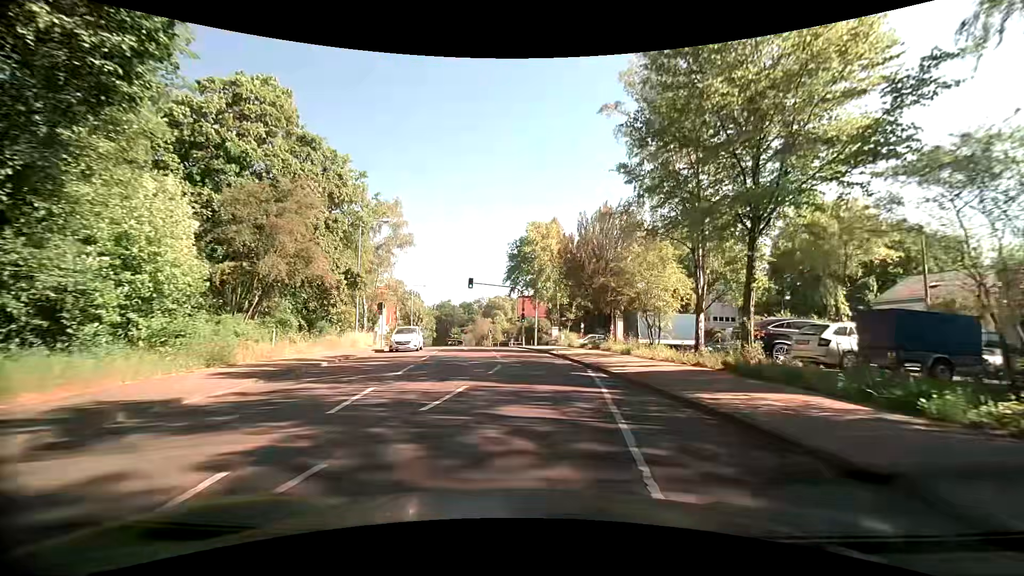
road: tertiary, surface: asphalt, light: Day
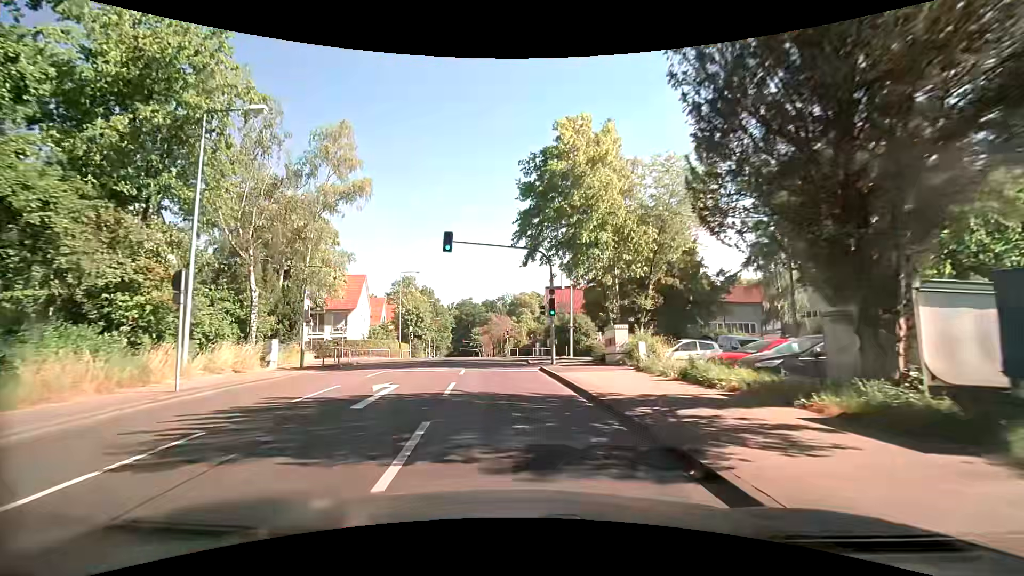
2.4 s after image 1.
(-0.6, +22.3) m; -5°
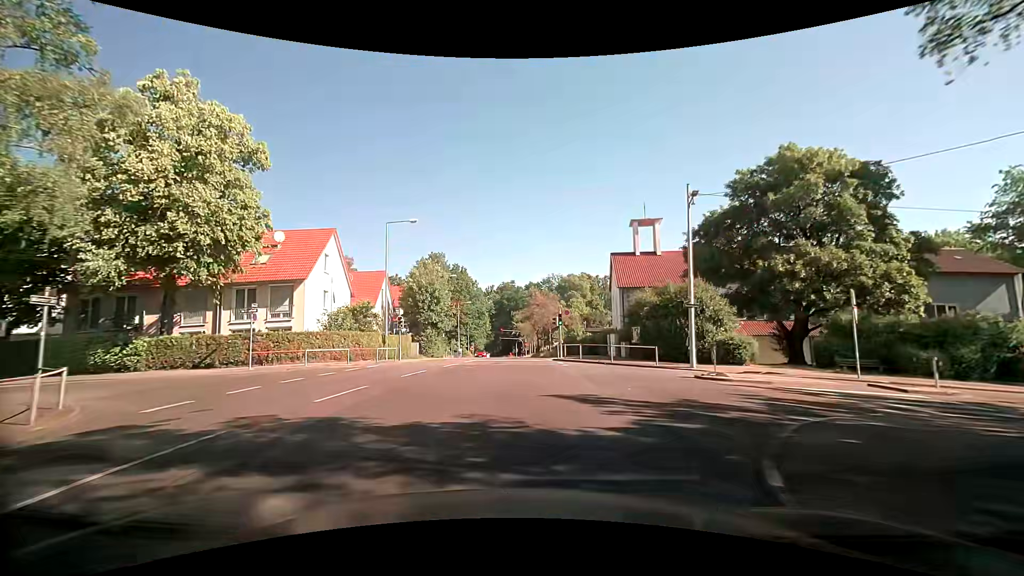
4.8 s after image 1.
(-1.2, +23.7) m; -5°
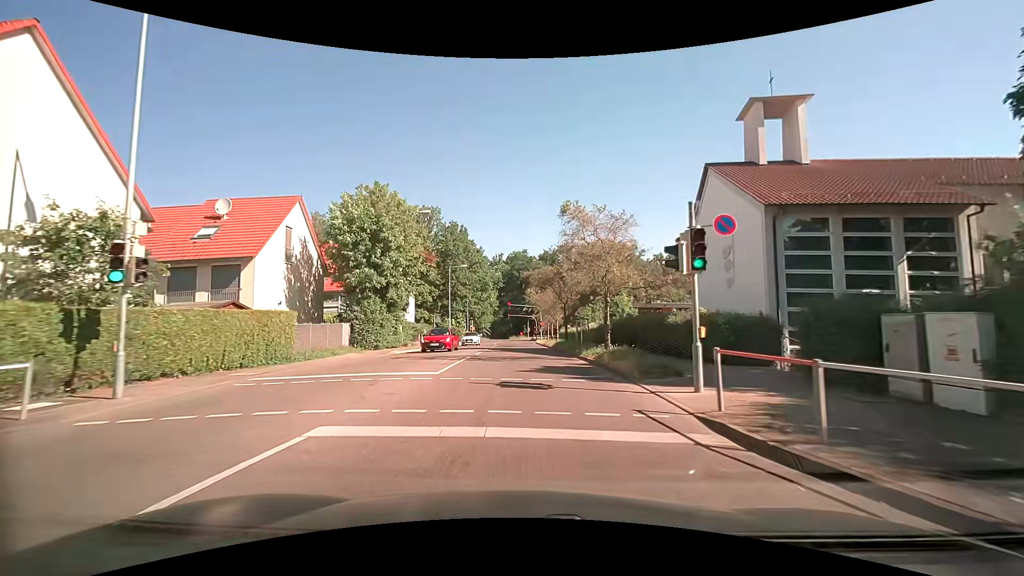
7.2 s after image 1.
(-0.4, +25.5) m; -1°
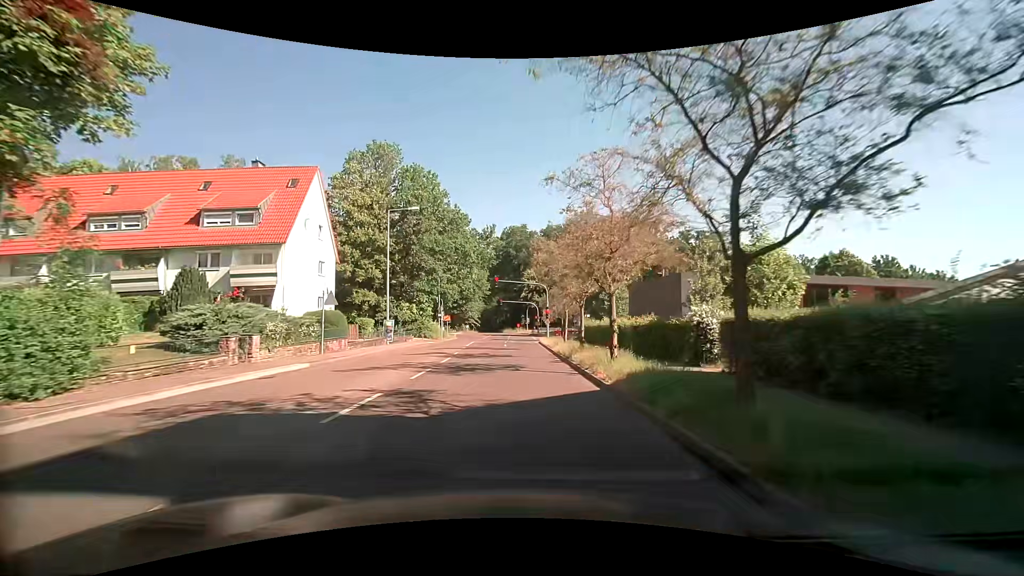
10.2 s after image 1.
(+0.2, +29.5) m; 0°
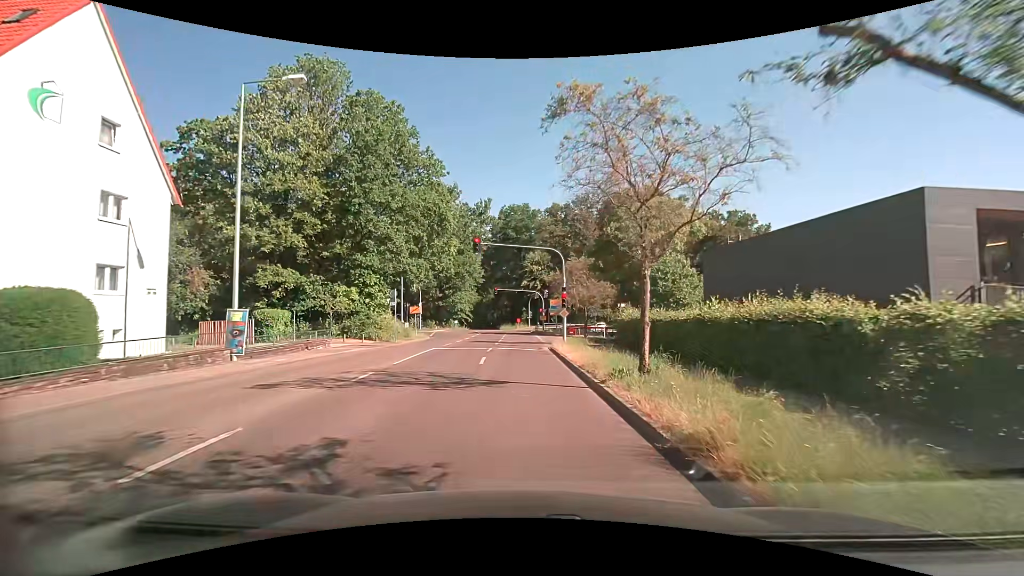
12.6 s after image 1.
(+0.1, +19.9) m; 0°
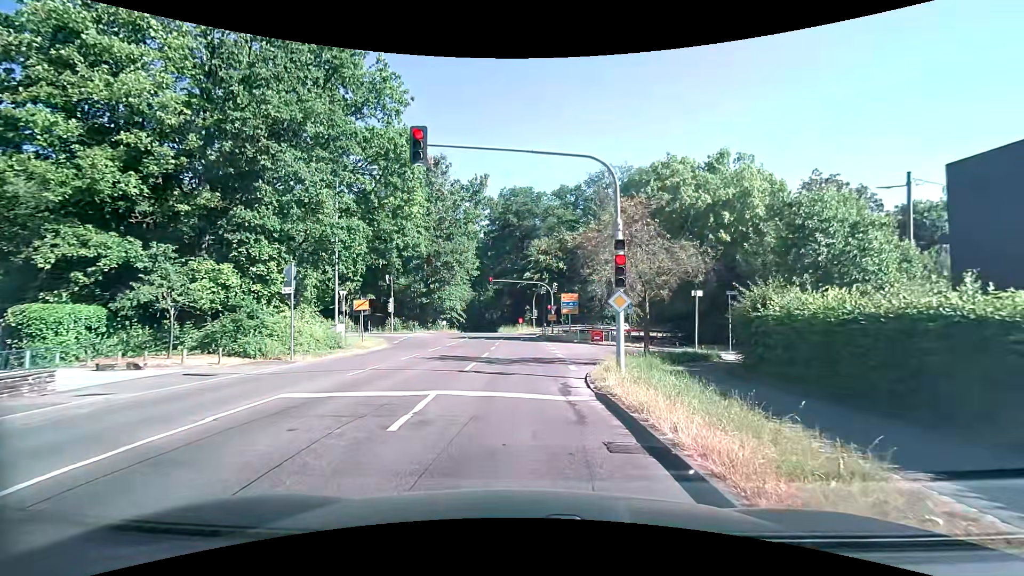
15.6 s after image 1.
(-0.1, +15.8) m; -1°
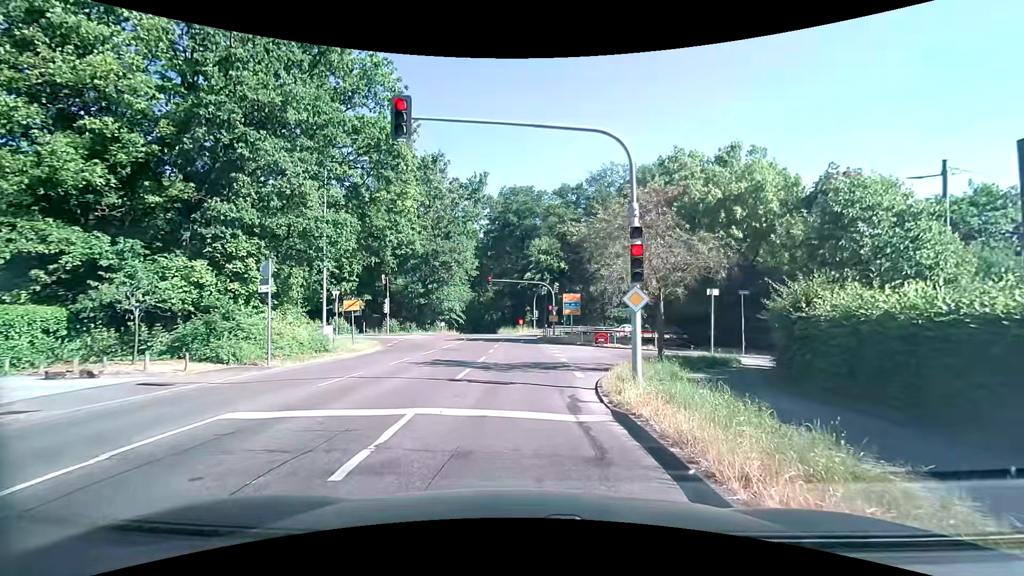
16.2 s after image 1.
(0.0, +1.7) m; 0°
(0, +10) (0, +20) (0, +30) (0, +40) (0, +50) (+2, +59) (+11, +65) (+20, +69) (+29, +73) (+38, +77) m
